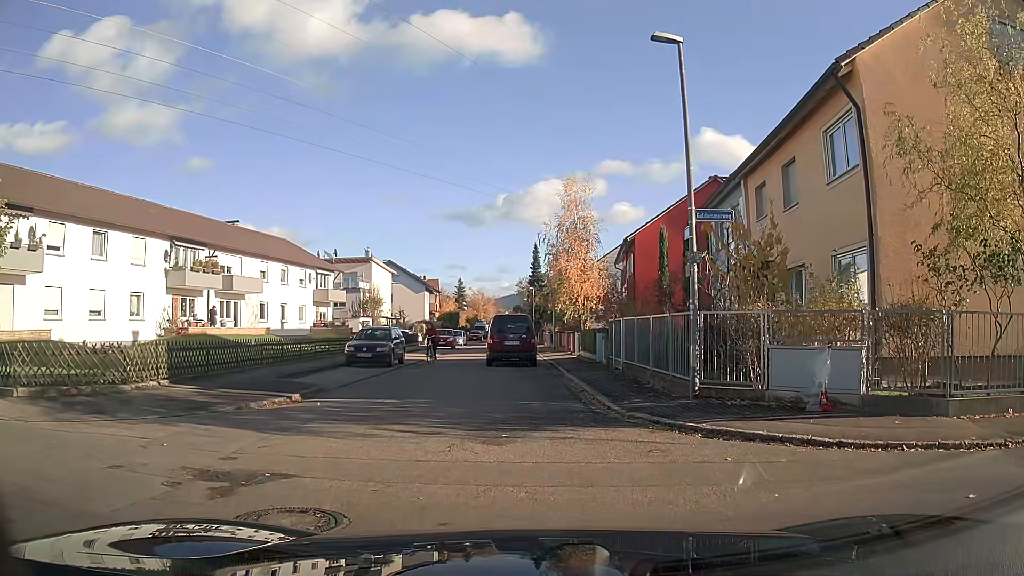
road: residential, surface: asphalt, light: Day
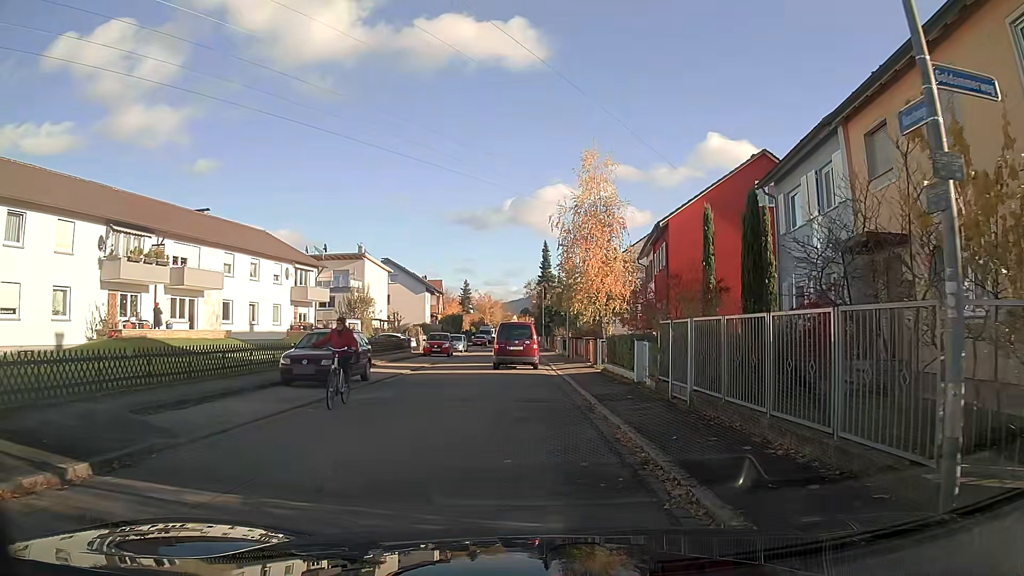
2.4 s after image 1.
(0.0, +7.4) m; -1°
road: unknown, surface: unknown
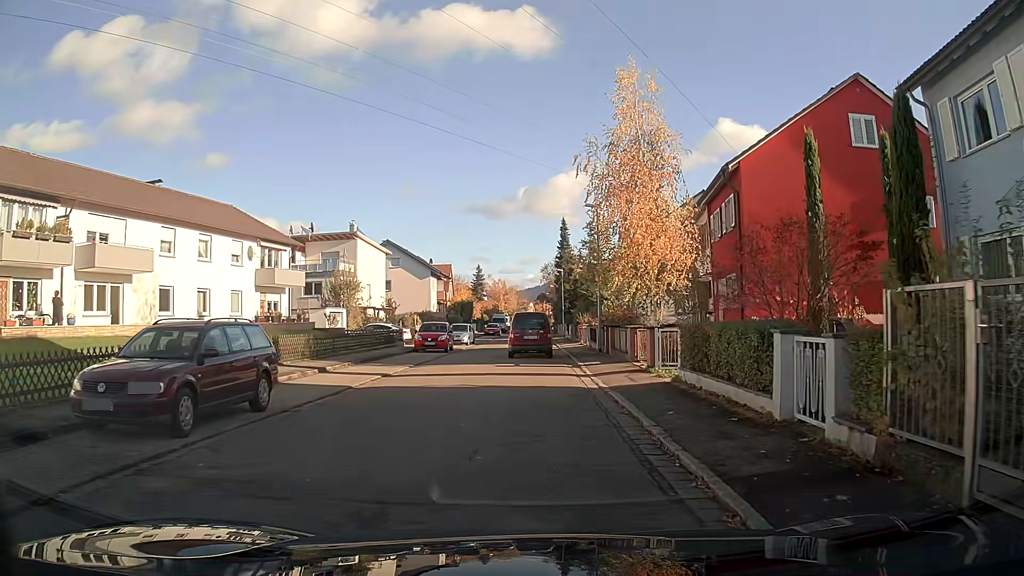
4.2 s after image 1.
(-0.2, +9.2) m; -2°
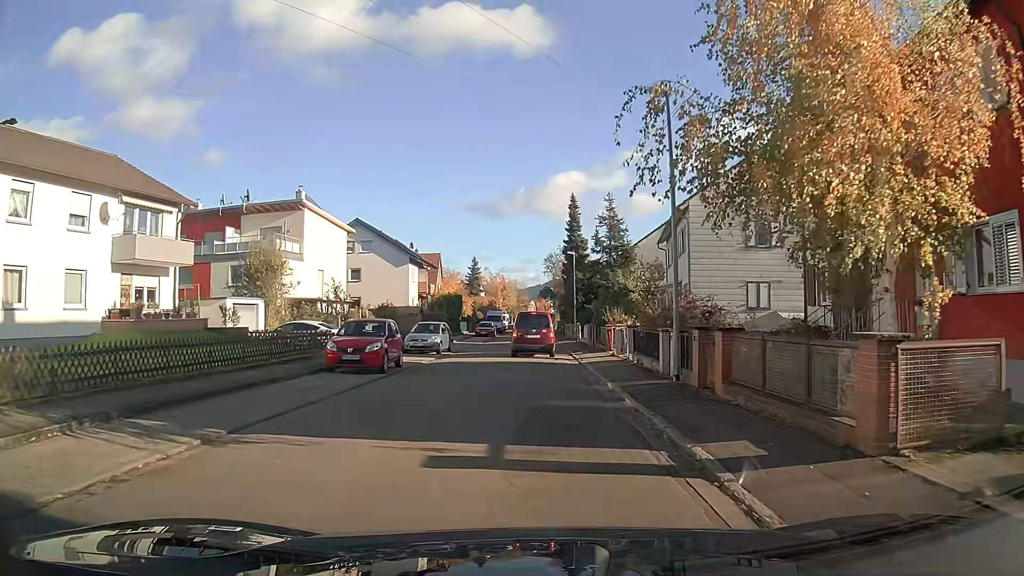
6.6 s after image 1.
(0.0, +15.0) m; 0°
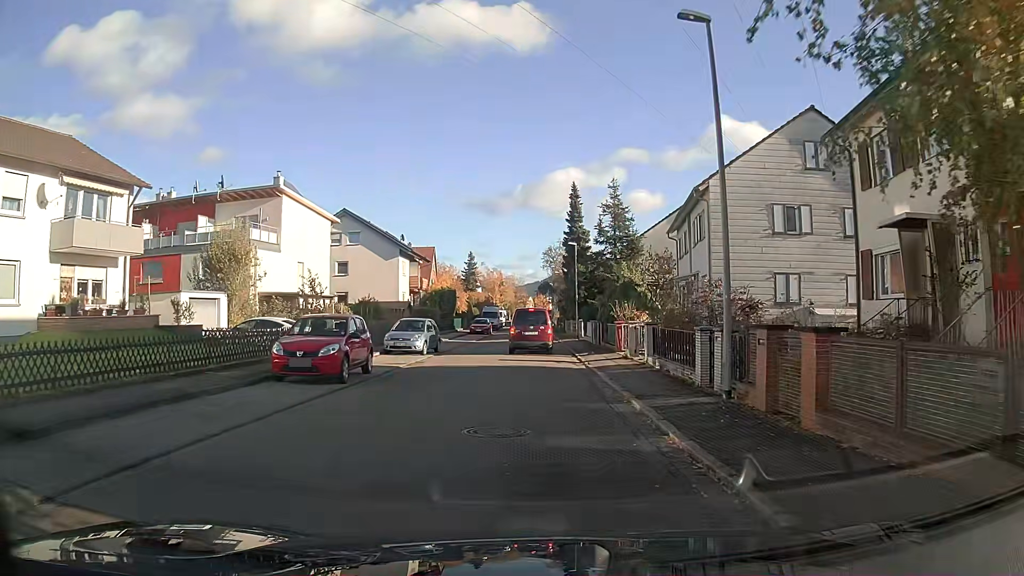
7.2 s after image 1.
(0.0, +3.9) m; 0°
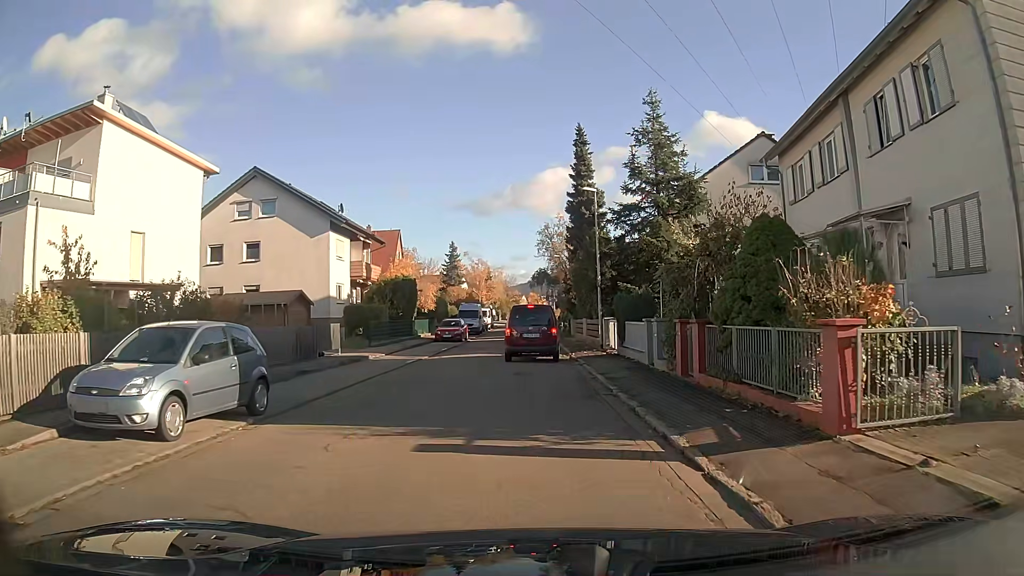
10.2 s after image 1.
(+0.1, +18.8) m; +1°
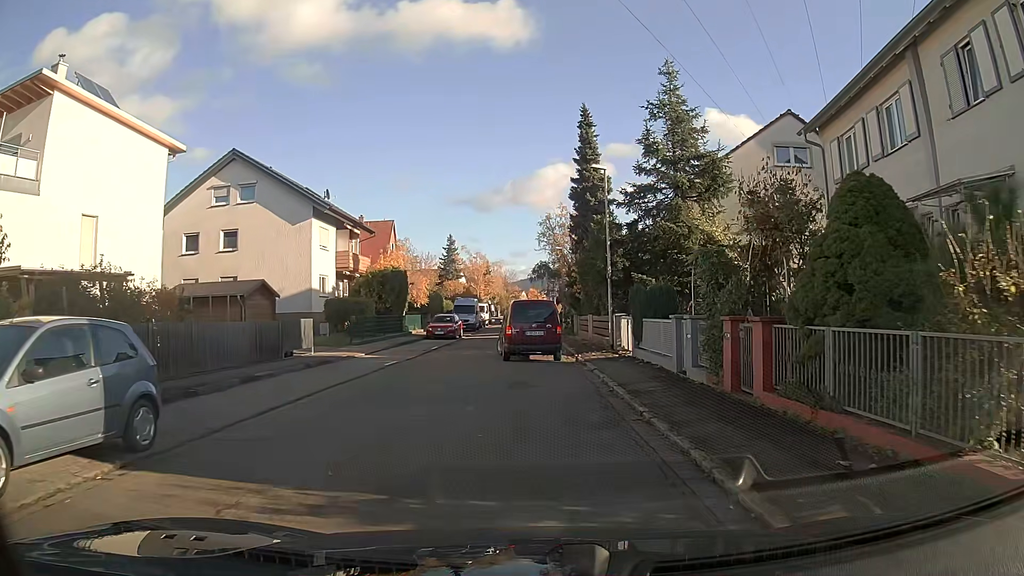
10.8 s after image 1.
(0.0, +3.4) m; 0°
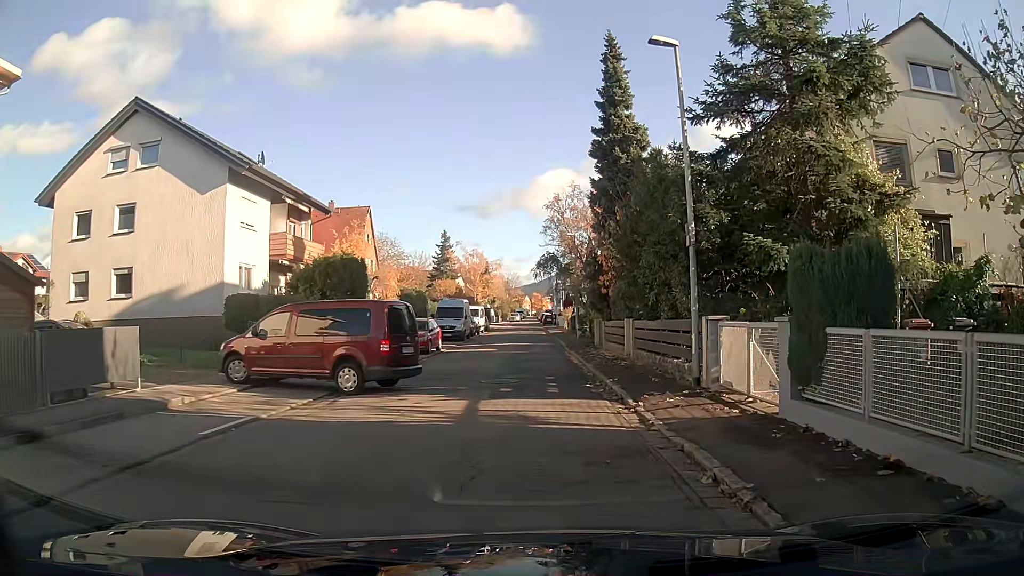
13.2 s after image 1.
(0.0, +11.5) m; 0°
(0, +10) (0, +20) (0, +30) (-1, +40) (-1, +50) (-1, +60) (-1, +70) (-1, +80) (-1, +90) (-1, +100) m
